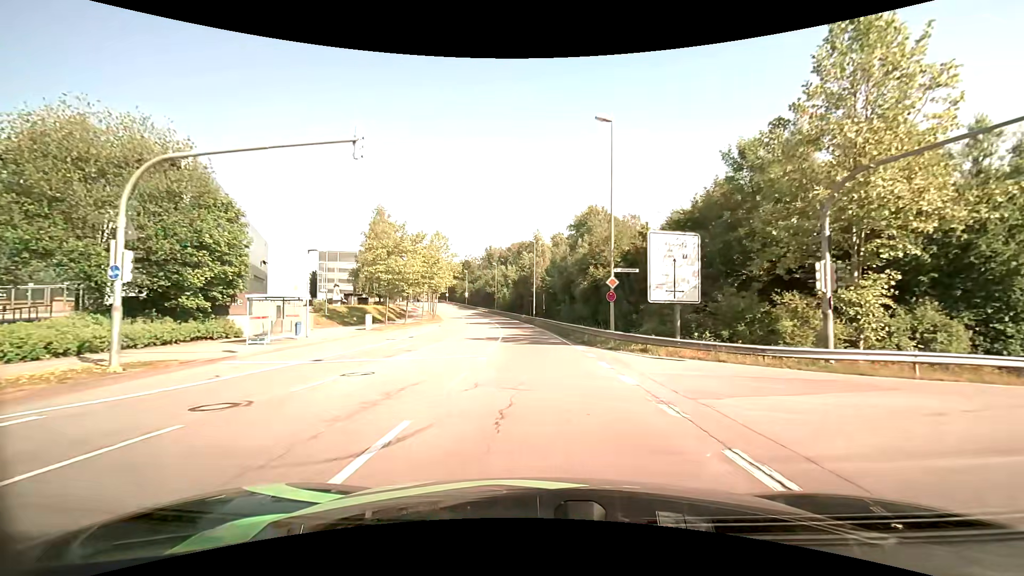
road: secondary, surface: asphalt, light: Day
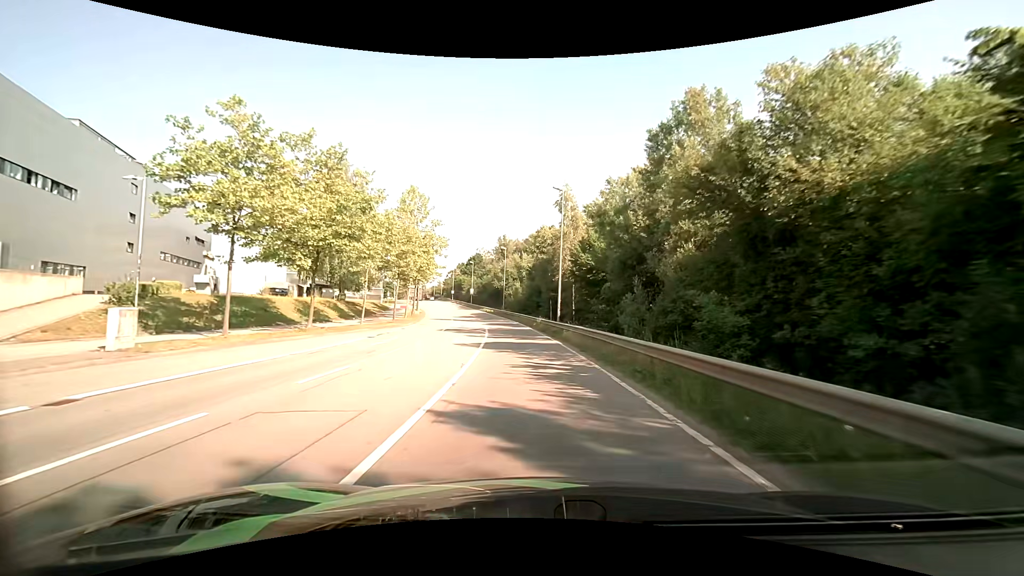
(-0.5, +27.0) m; -2°
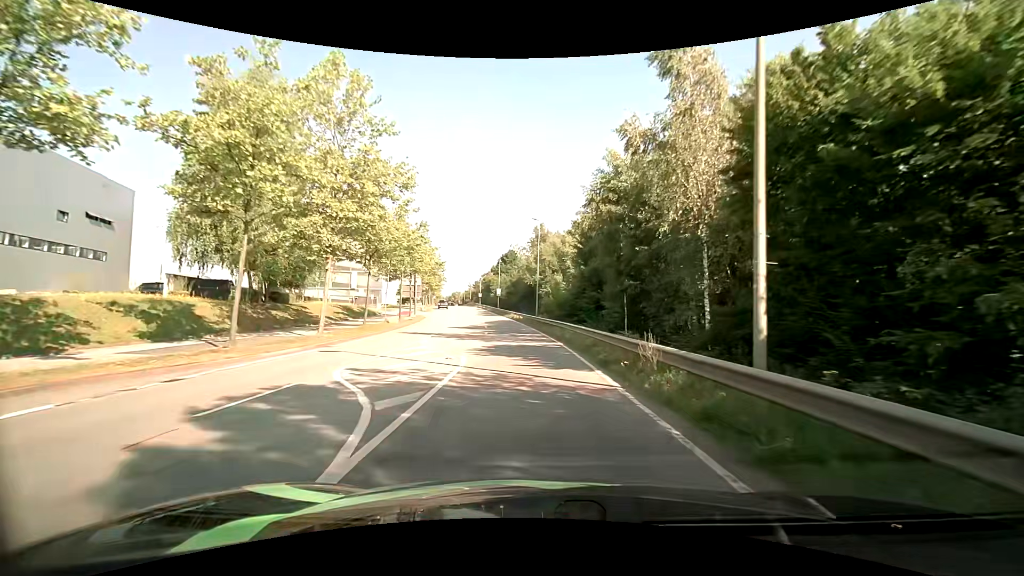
(-1.1, +27.4) m; -5°
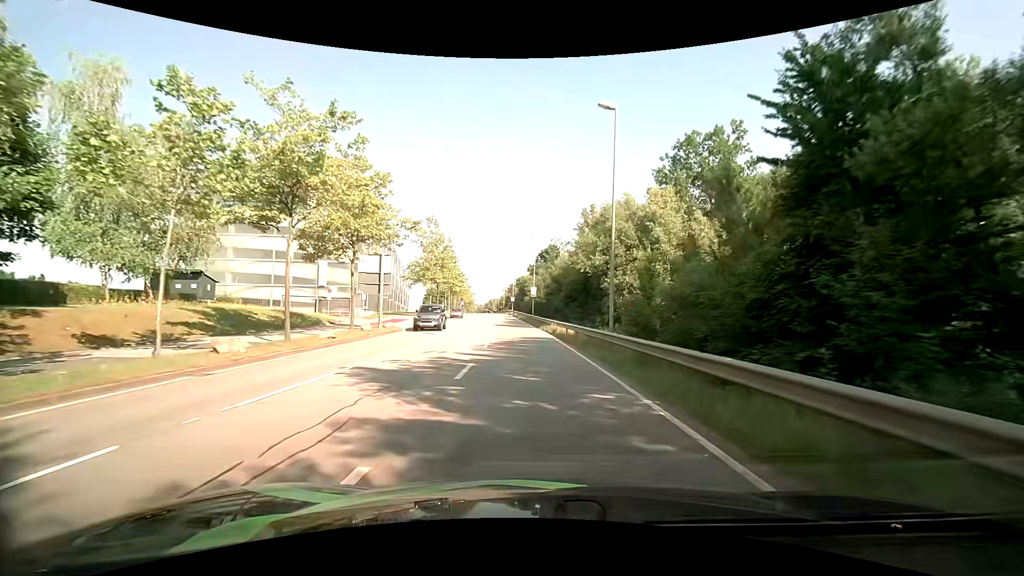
(-1.3, +27.3) m; -5°
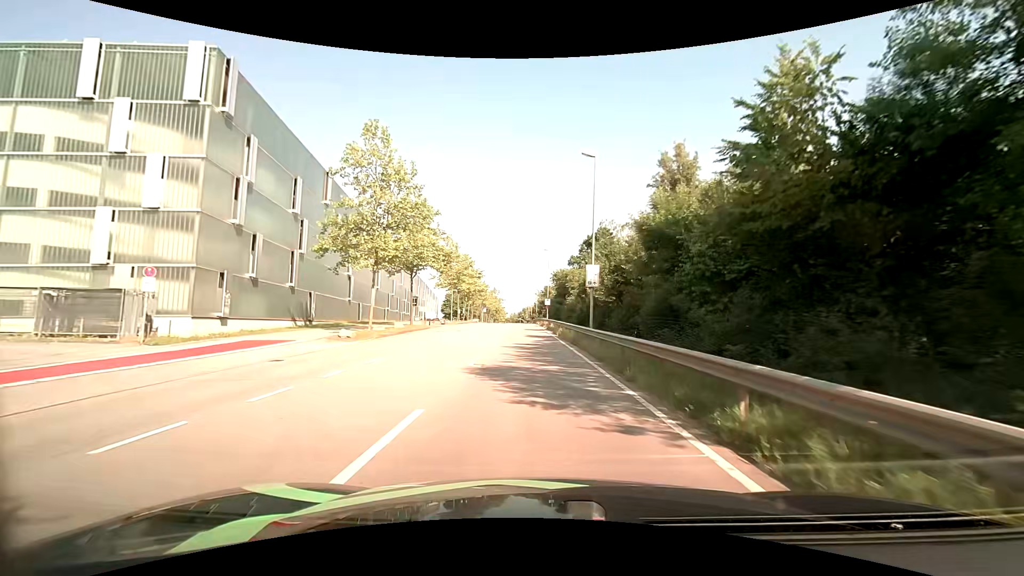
(-1.2, +33.6) m; -4°
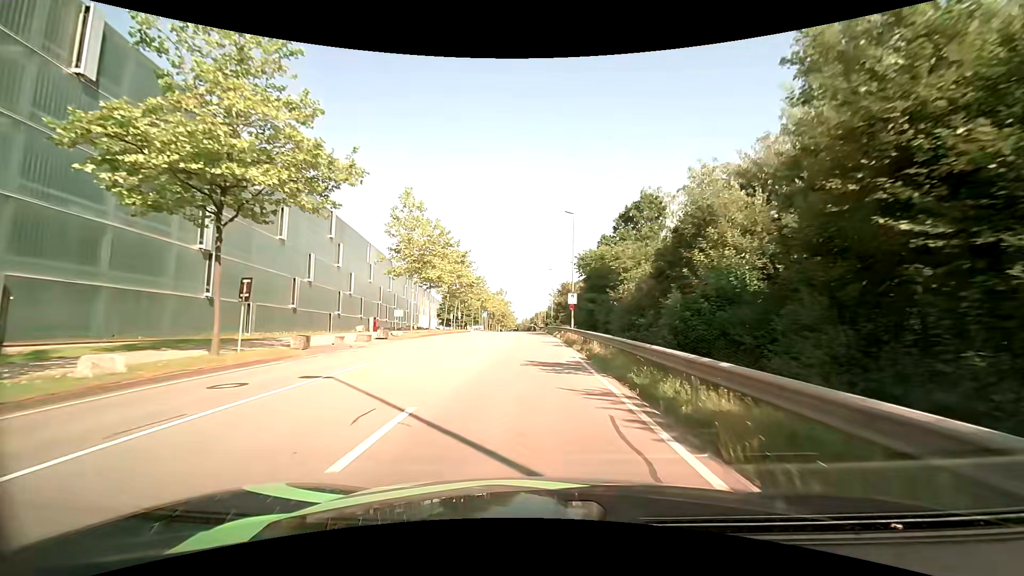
(-0.5, +26.9) m; -1°
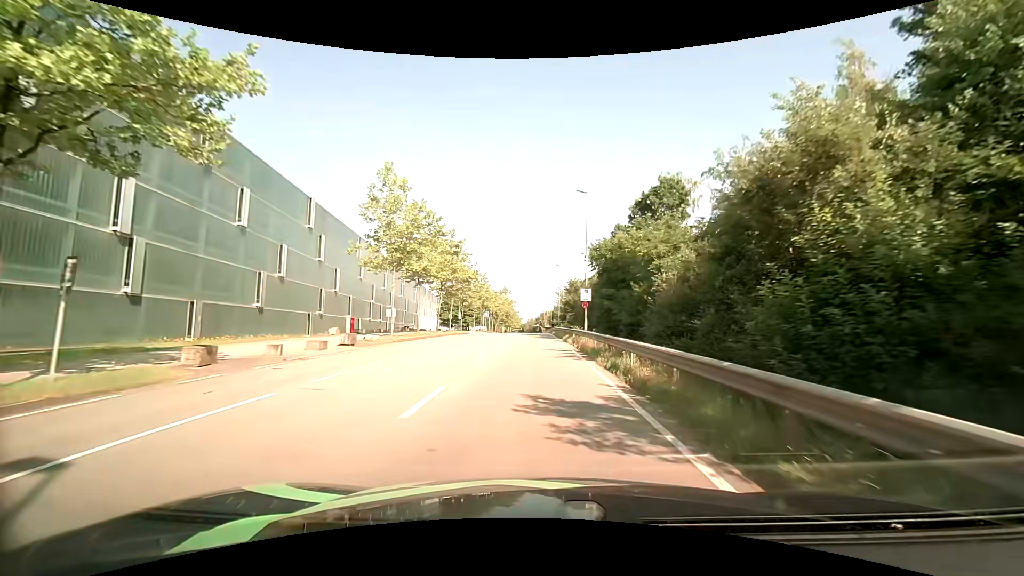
(-0.1, +6.7) m; -1°
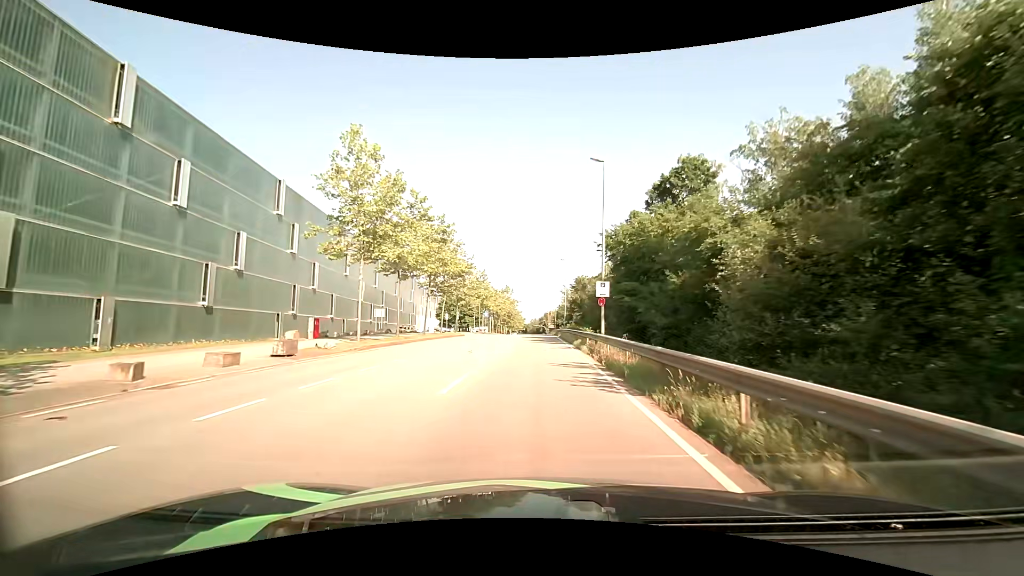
(0.0, +6.8) m; 0°
(0, +10) (0, +20) (0, +30) (0, +40) (0, +50) (0, +60) (0, +70) (0, +80) (0, +90) (0, +100) m
